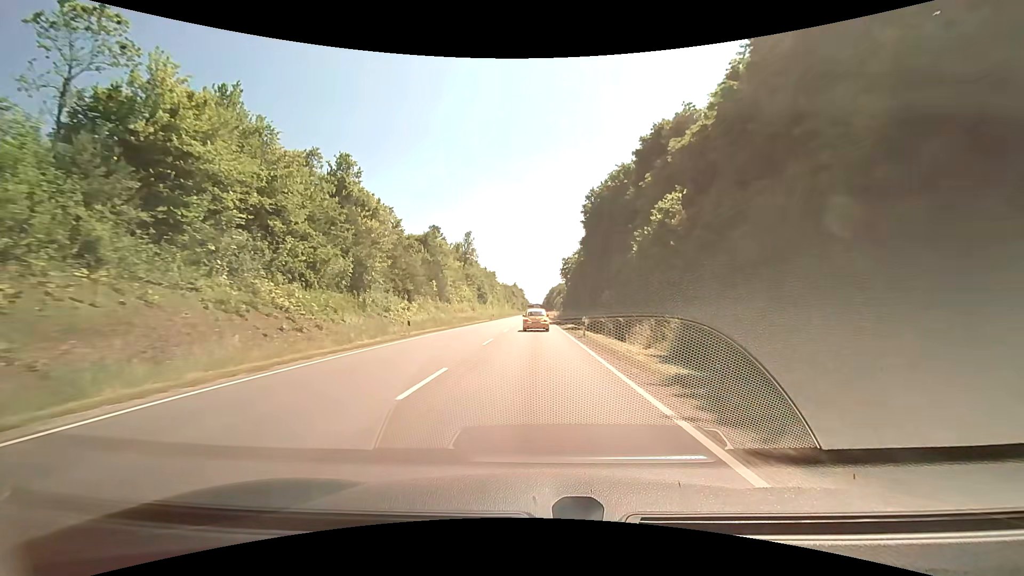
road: primary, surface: asphalt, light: Day
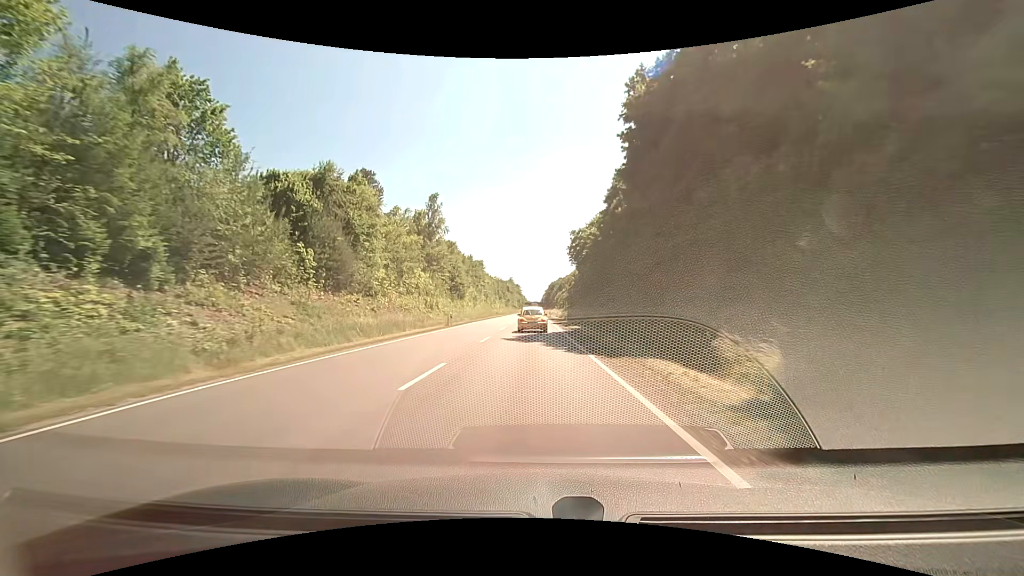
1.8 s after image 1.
(+0.3, +35.8) m; +1°
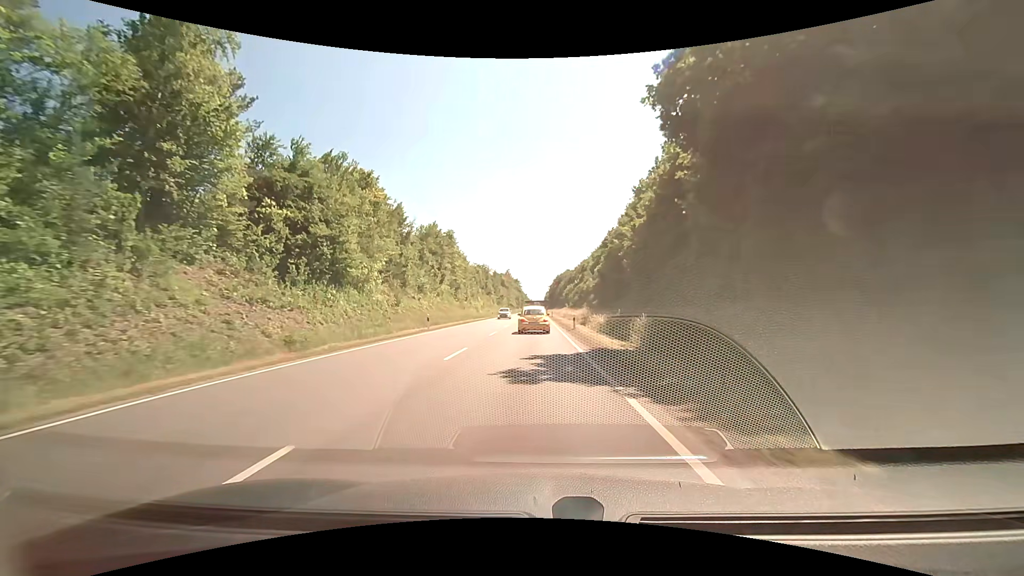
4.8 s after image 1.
(0.0, +55.9) m; 0°
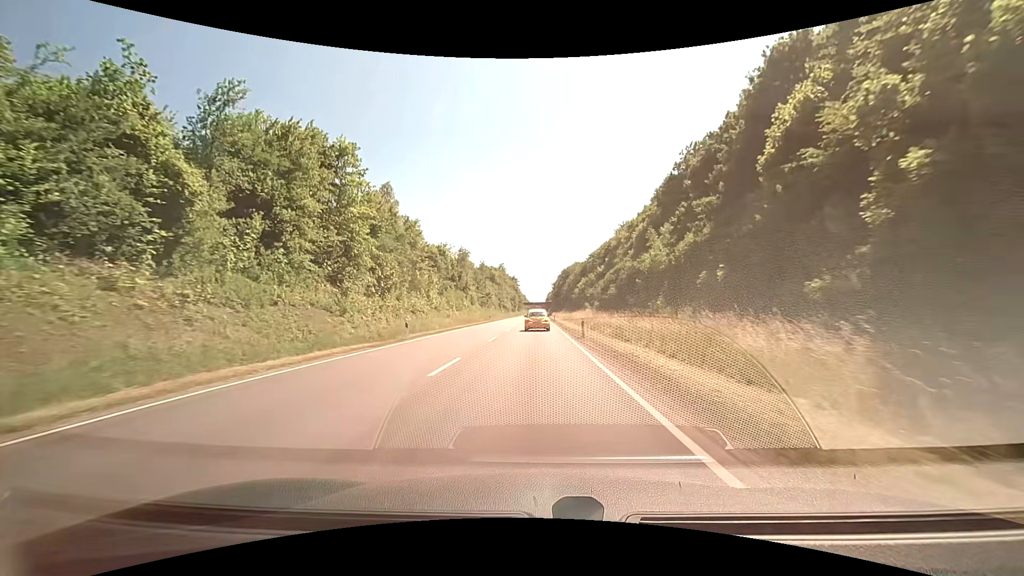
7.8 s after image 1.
(-0.5, +51.3) m; -1°
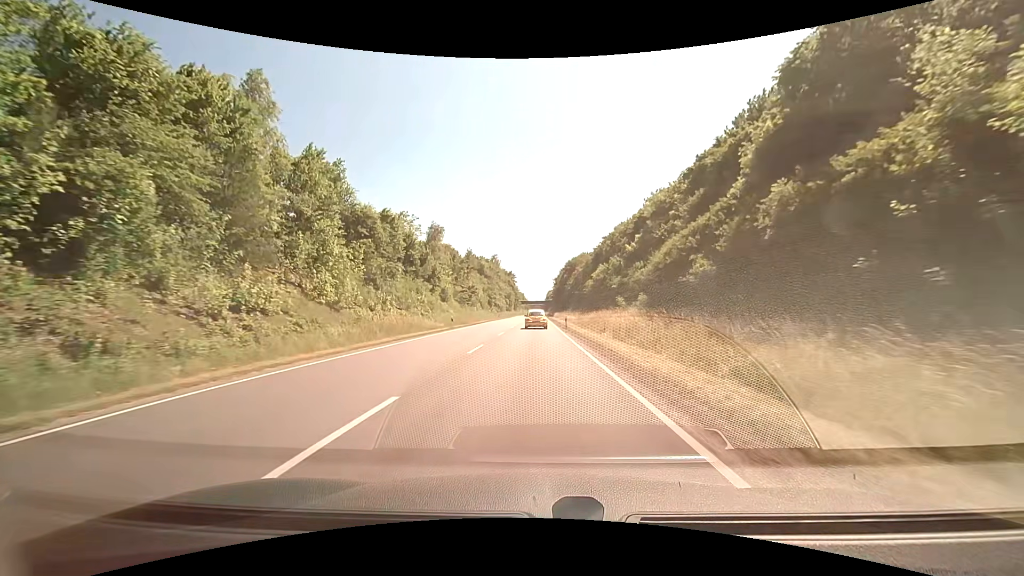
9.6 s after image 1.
(+0.1, +31.1) m; 0°
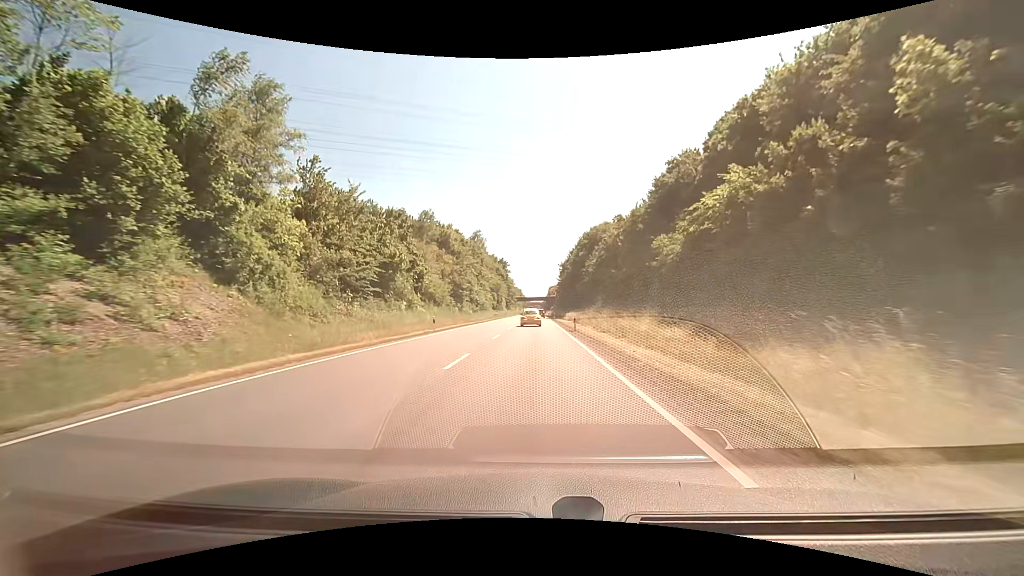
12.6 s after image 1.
(+0.1, +53.6) m; 0°
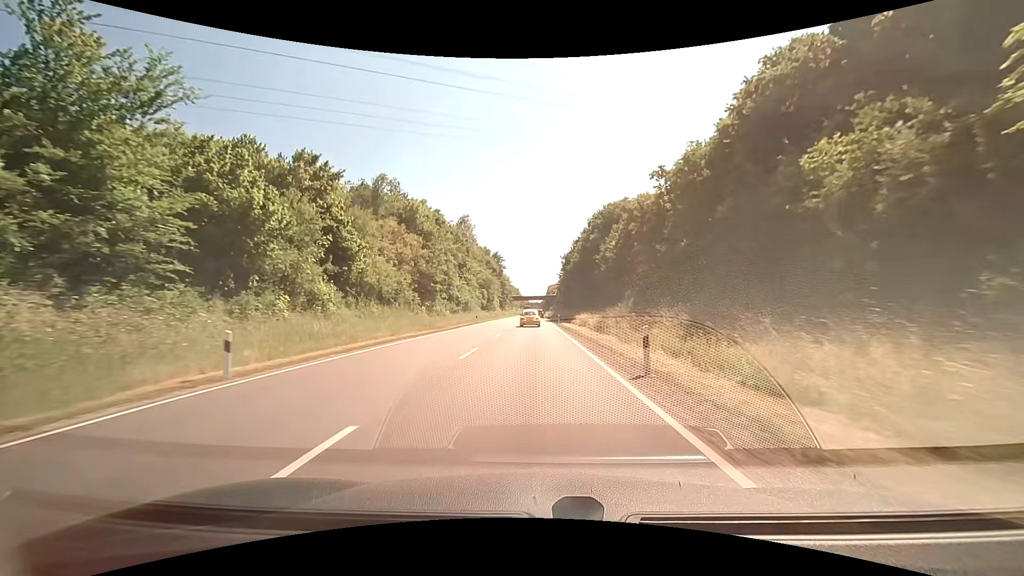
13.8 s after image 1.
(0.0, +21.6) m; 0°
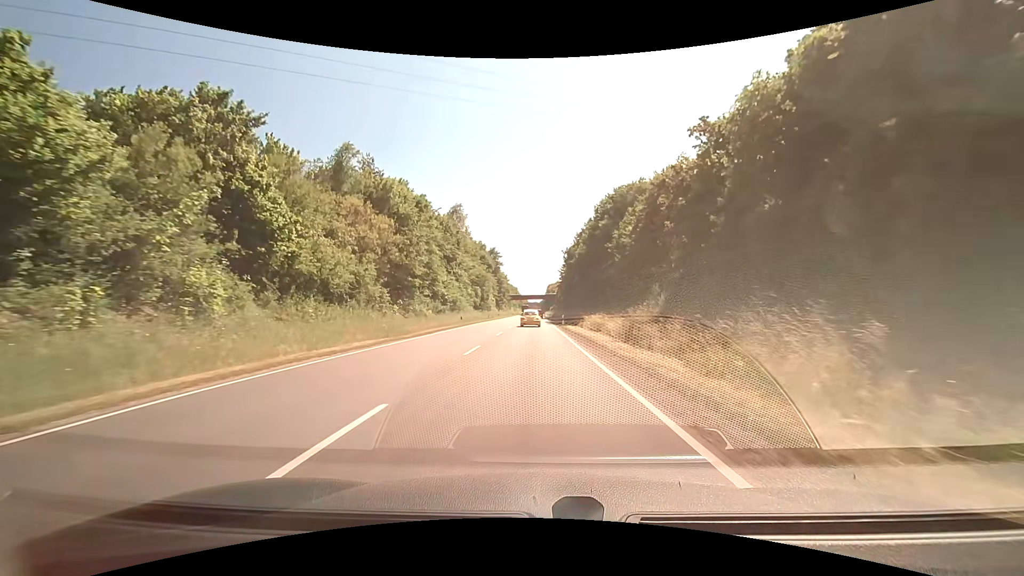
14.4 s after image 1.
(0.0, +10.8) m; 0°
(0, +10) (0, +20) (0, +30) (0, +40) (0, +50) (0, +60) (0, +70) (0, +80) (+1, +90) (+1, +100) m
